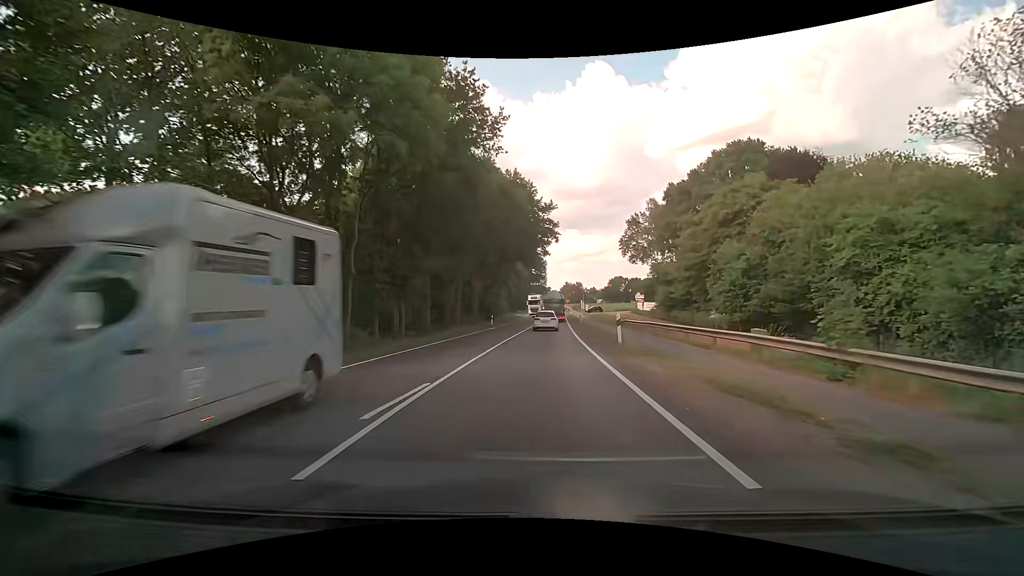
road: primary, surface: asphalt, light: Day
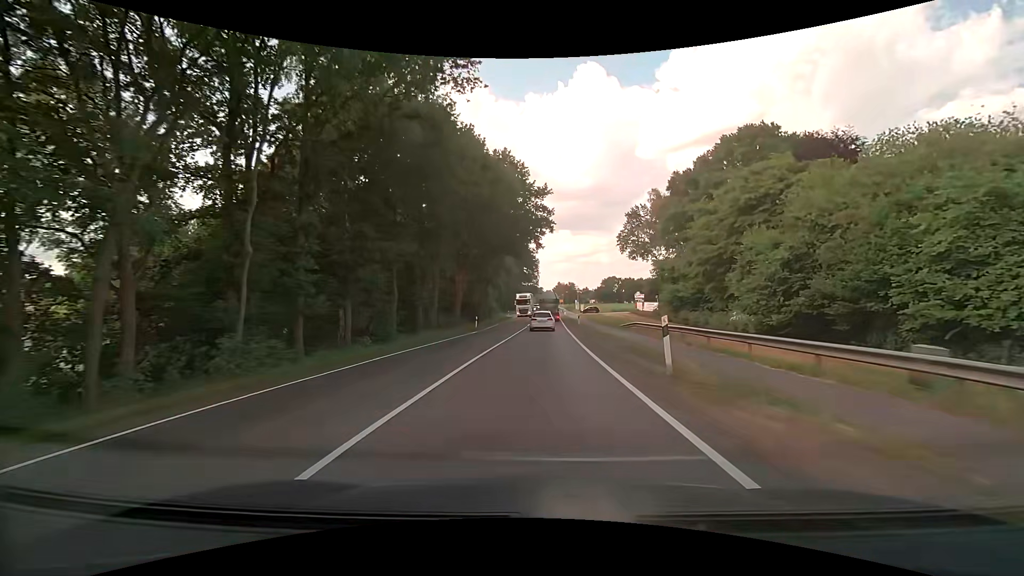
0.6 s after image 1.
(+0.1, +7.7) m; +1°
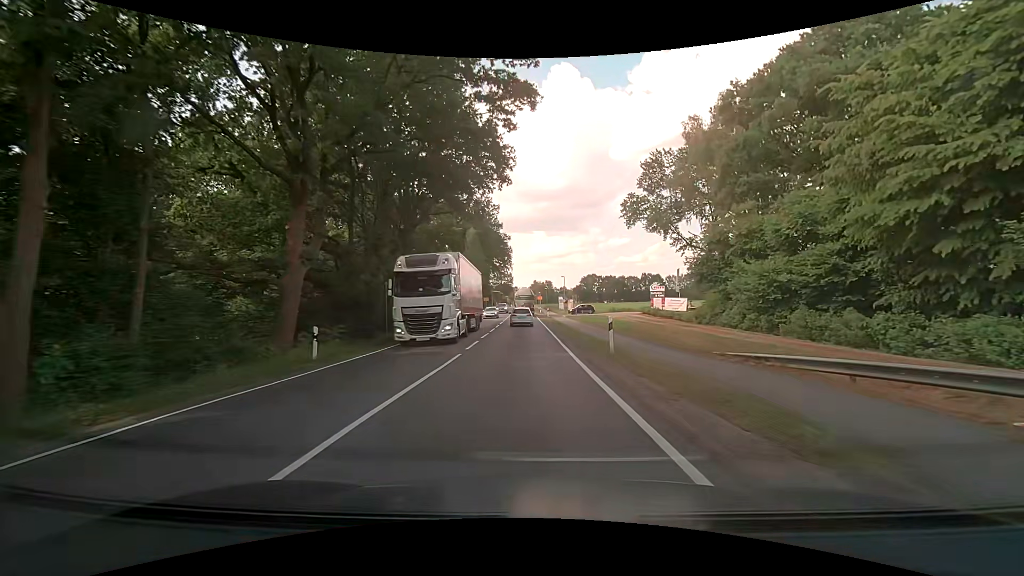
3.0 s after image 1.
(+0.7, +30.5) m; +2°
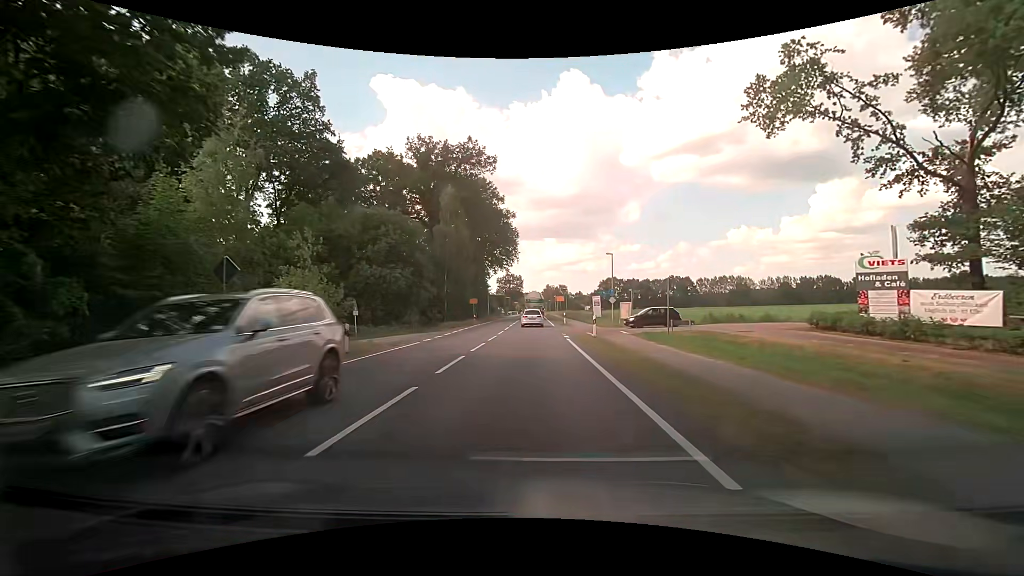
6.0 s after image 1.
(-0.2, +37.8) m; 0°
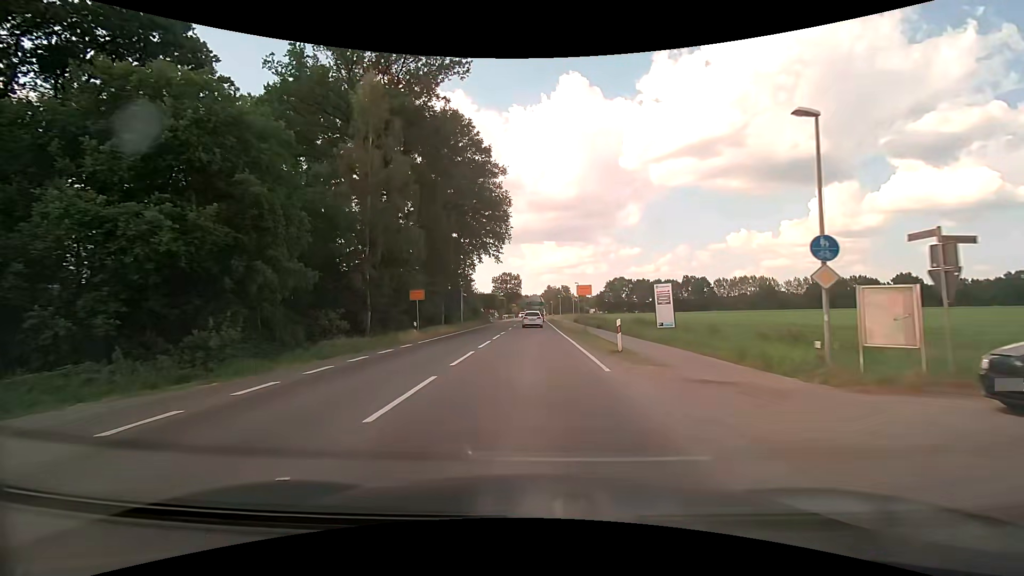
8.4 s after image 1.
(-0.3, +29.3) m; -1°
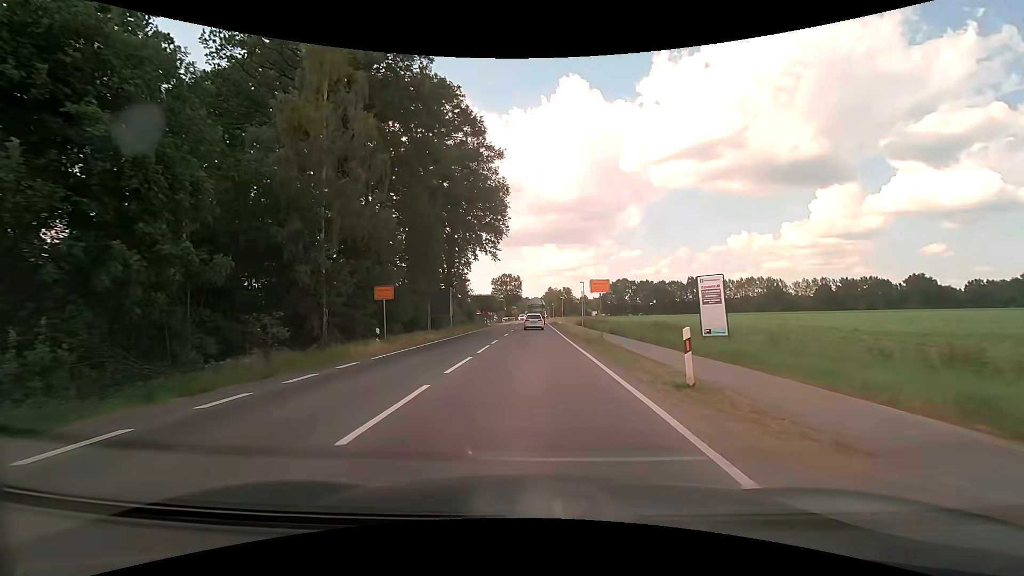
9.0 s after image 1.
(0.0, +7.2) m; 0°
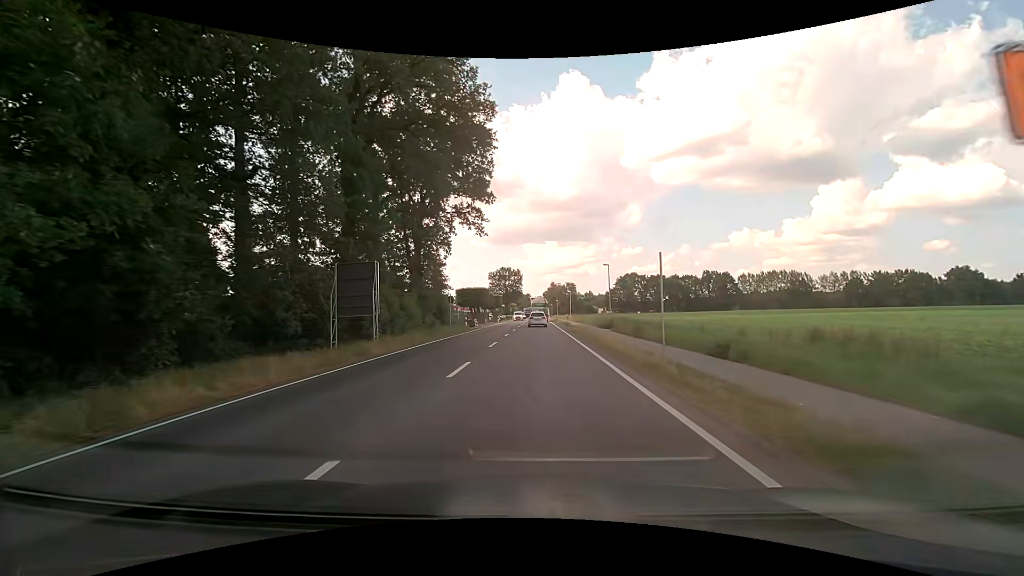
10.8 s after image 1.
(0.0, +21.6) m; 0°
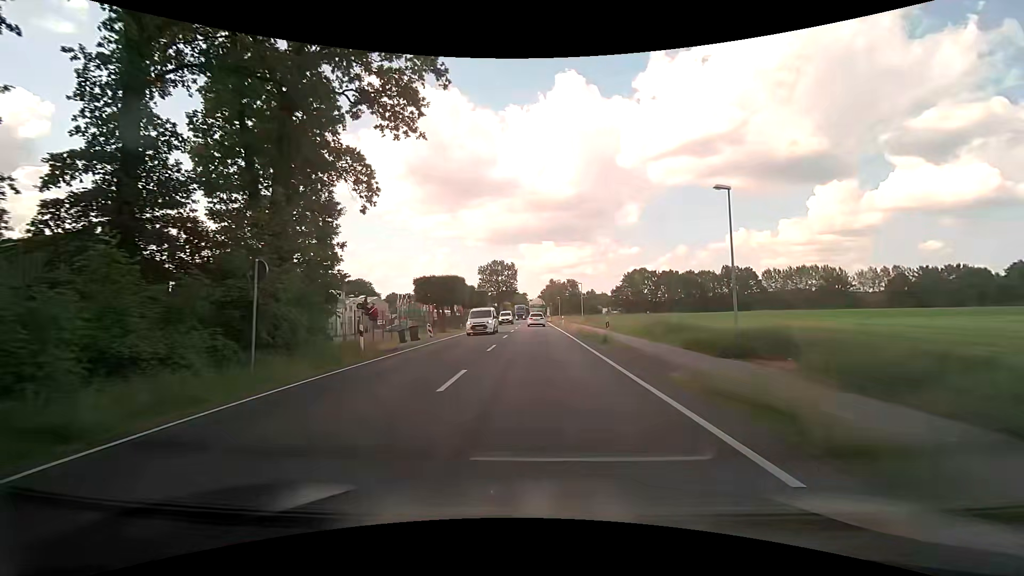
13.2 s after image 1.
(0.0, +29.1) m; 0°
(0, +10) (0, +20) (0, +30) (0, +40) (0, +50) (0, +60) (0, +70) (0, +80) (0, +90) (0, +100) m
